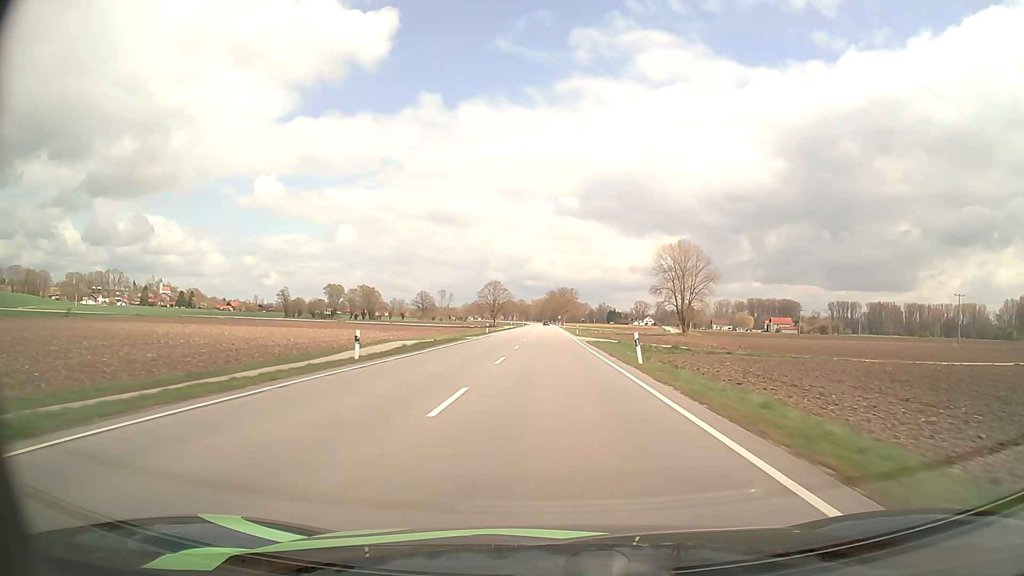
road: primary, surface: asphalt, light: Day
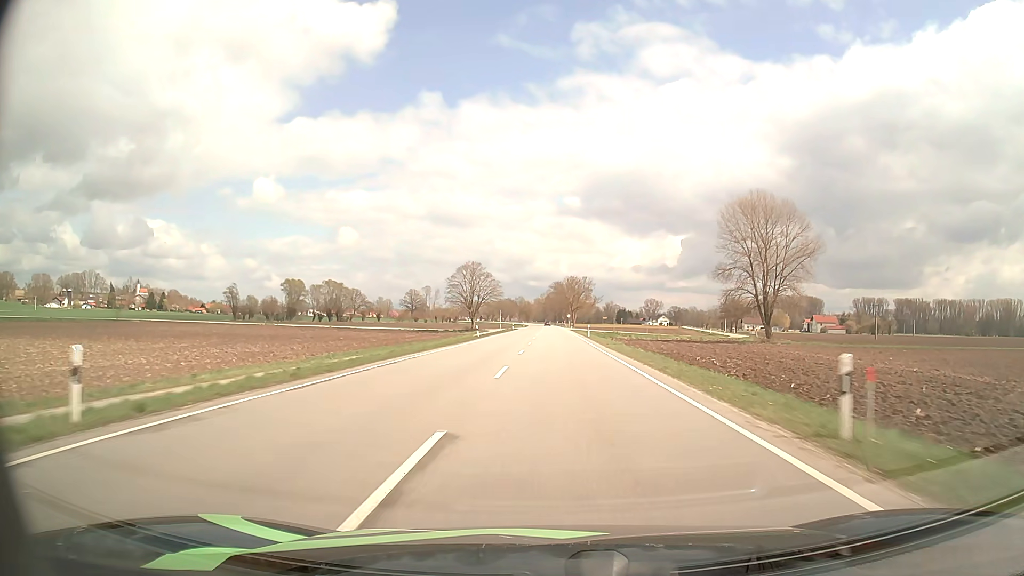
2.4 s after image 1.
(-0.1, +64.8) m; 0°
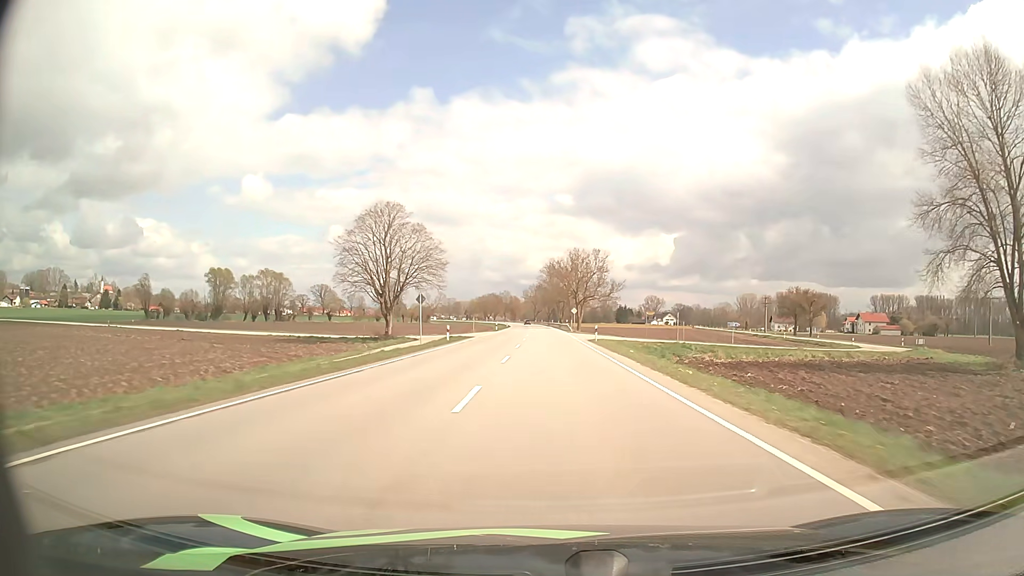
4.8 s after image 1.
(+0.3, +65.5) m; +1°
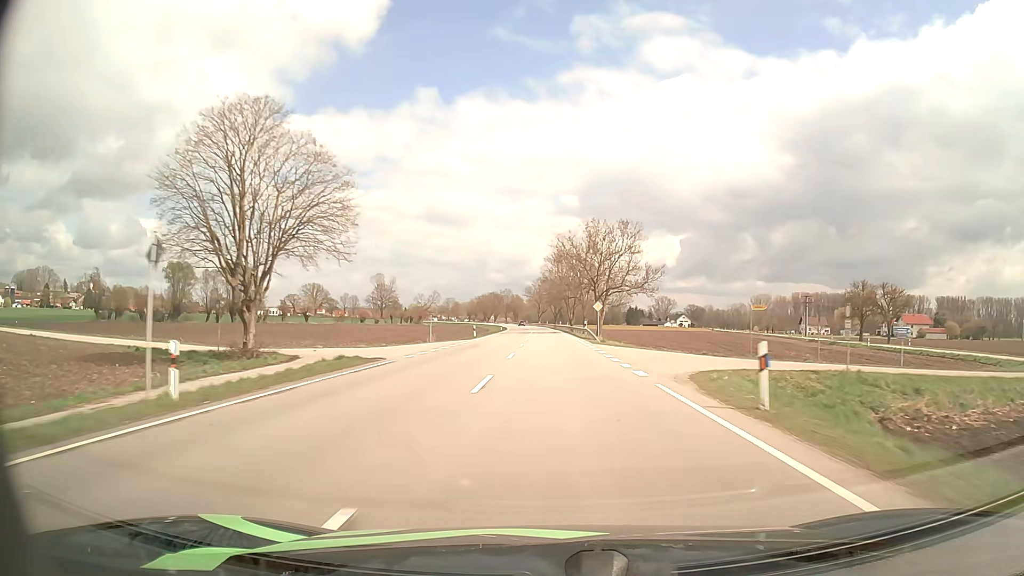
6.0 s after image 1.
(-0.1, +33.1) m; 0°
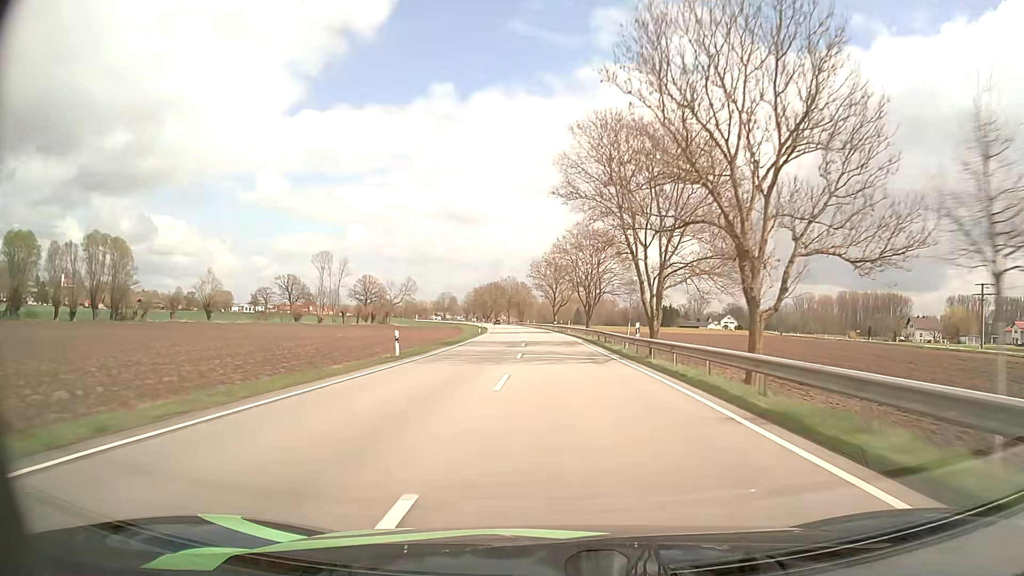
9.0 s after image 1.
(-0.8, +82.9) m; -1°
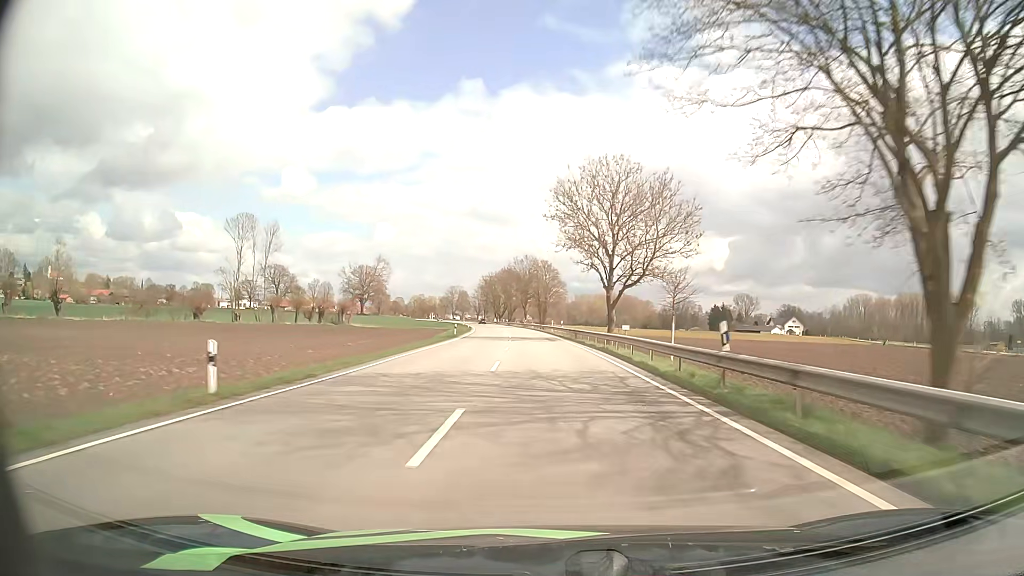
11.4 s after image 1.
(-1.1, +66.4) m; -2°
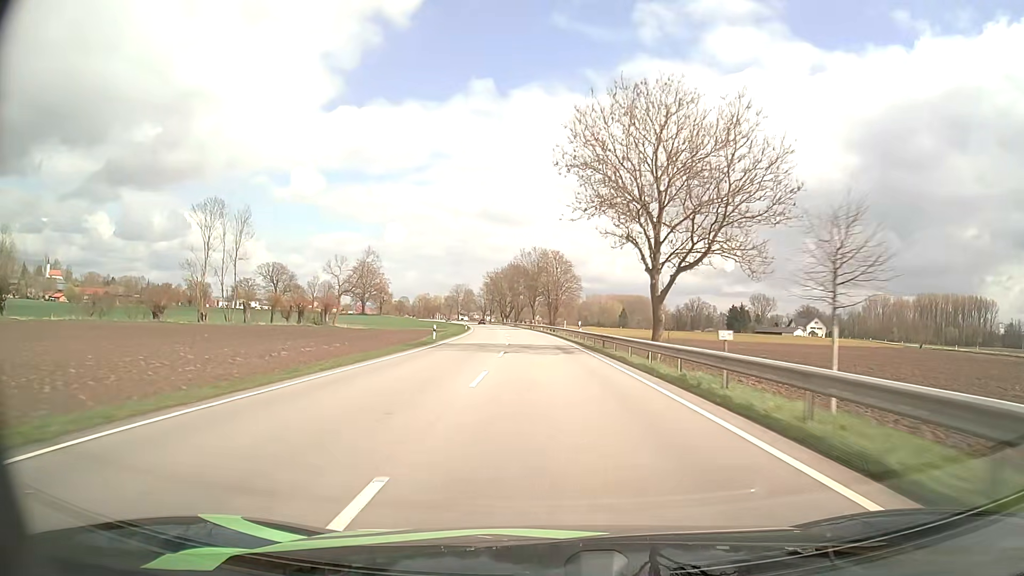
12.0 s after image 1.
(-0.1, +16.5) m; -1°
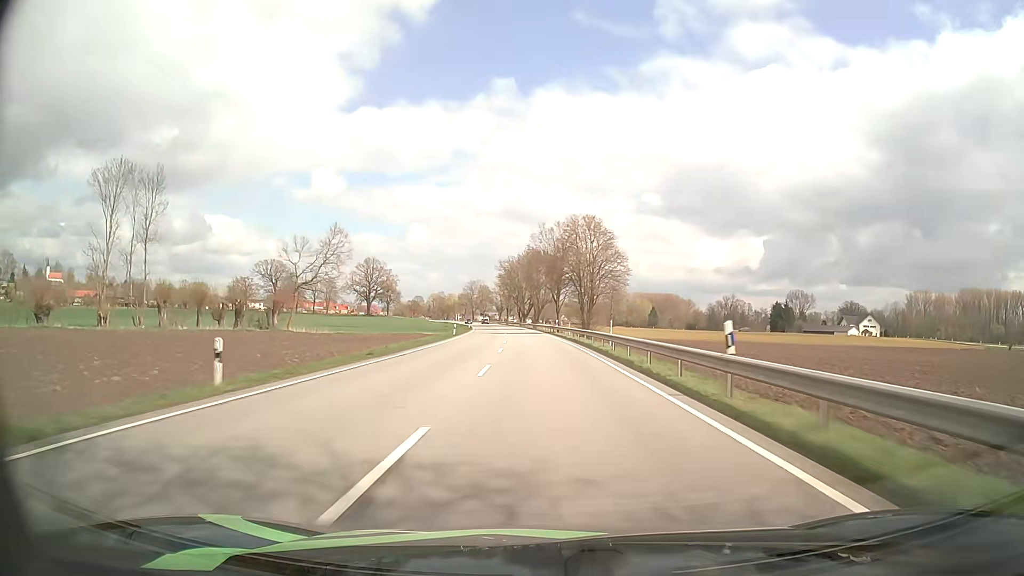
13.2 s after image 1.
(-0.6, +32.9) m; -2°
(0, +10) (0, +20) (0, +30) (-1, +40) (-1, +50) (-2, +60) (-3, +70) (-3, +80) (-4, +90) (-5, +100) m
